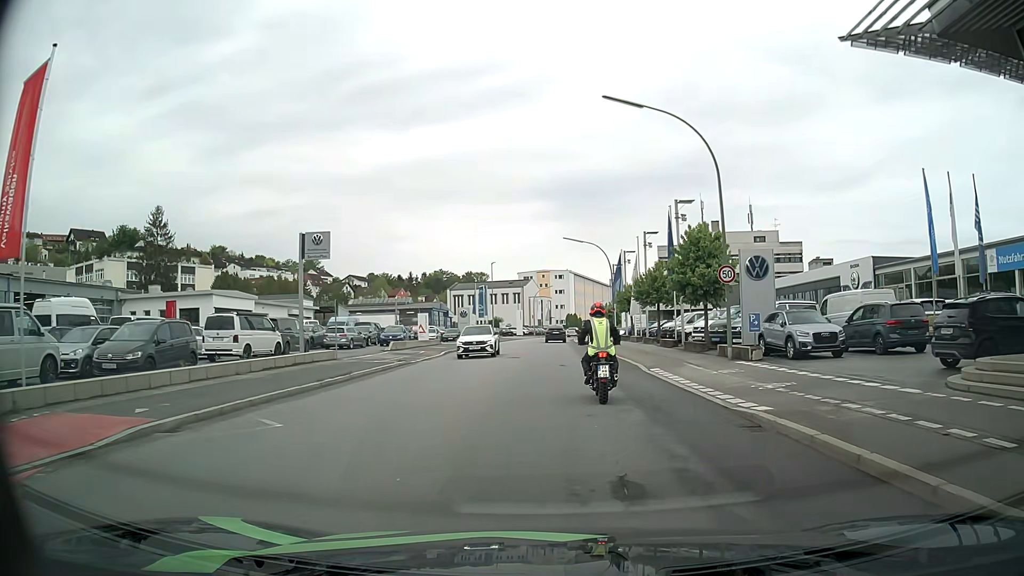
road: tertiary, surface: asphalt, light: Day
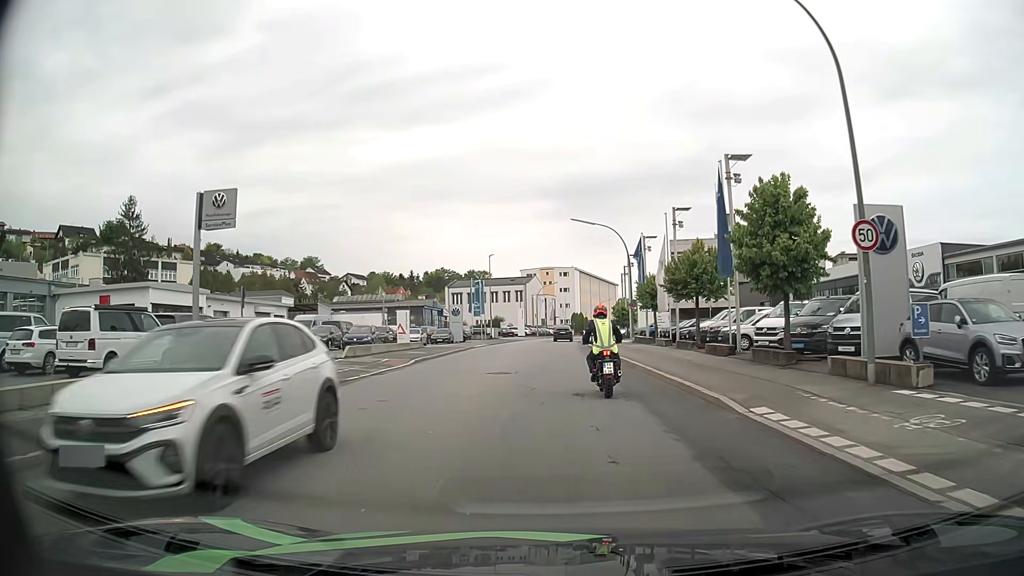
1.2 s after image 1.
(-0.1, +10.0) m; 0°
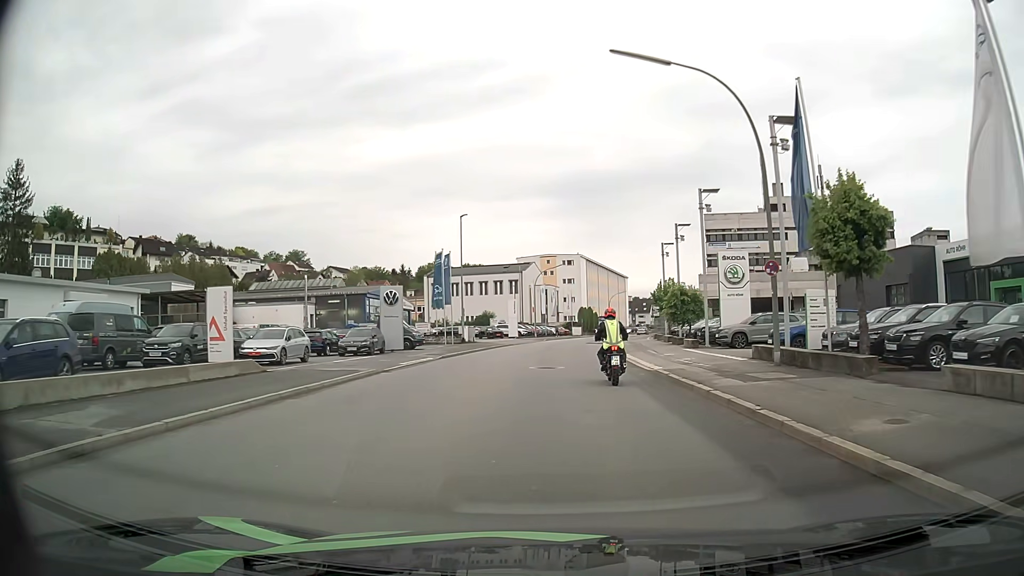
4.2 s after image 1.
(-0.2, +29.5) m; -1°
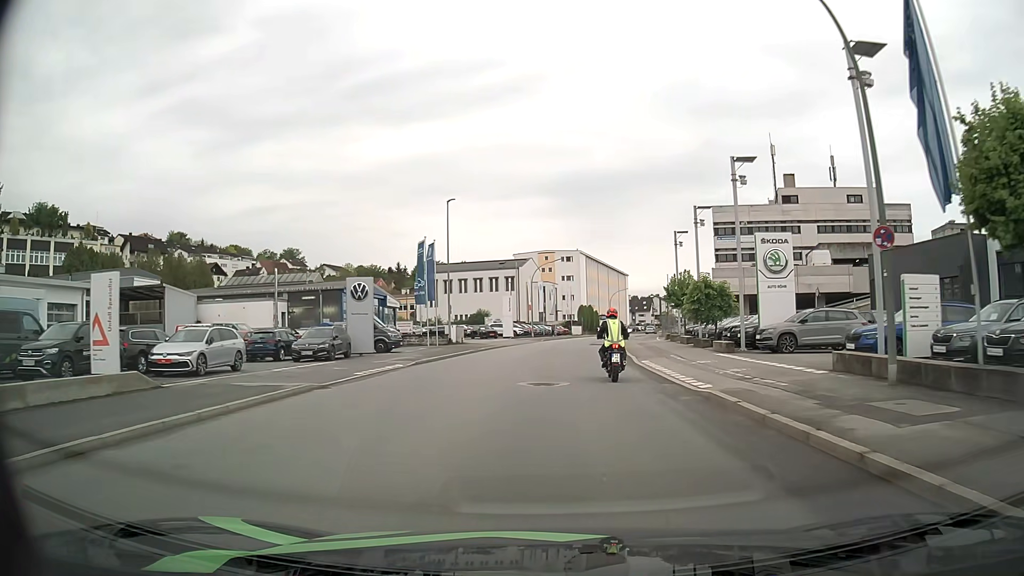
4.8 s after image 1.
(0.0, +6.5) m; 0°
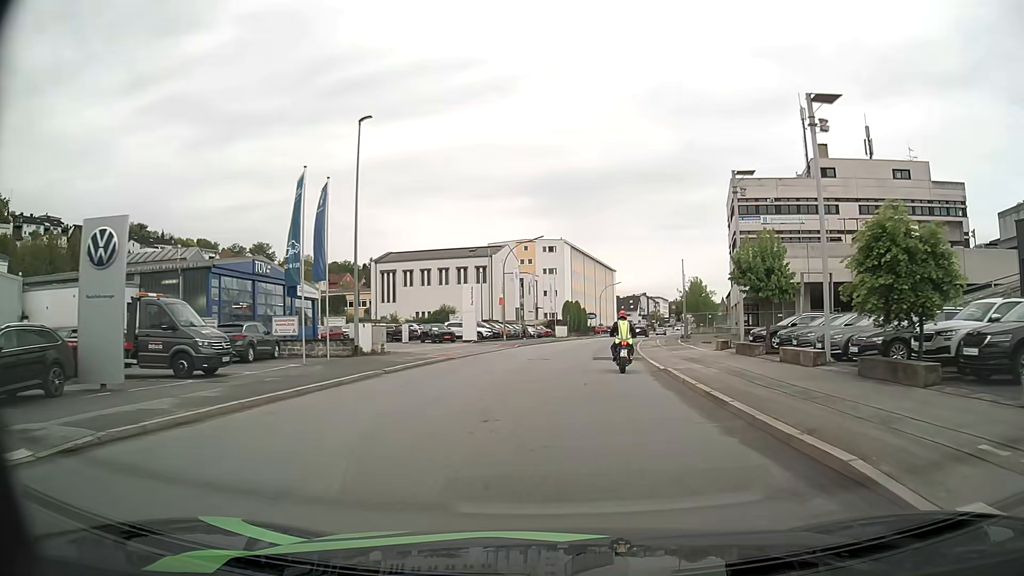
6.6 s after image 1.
(+0.3, +19.9) m; +2°
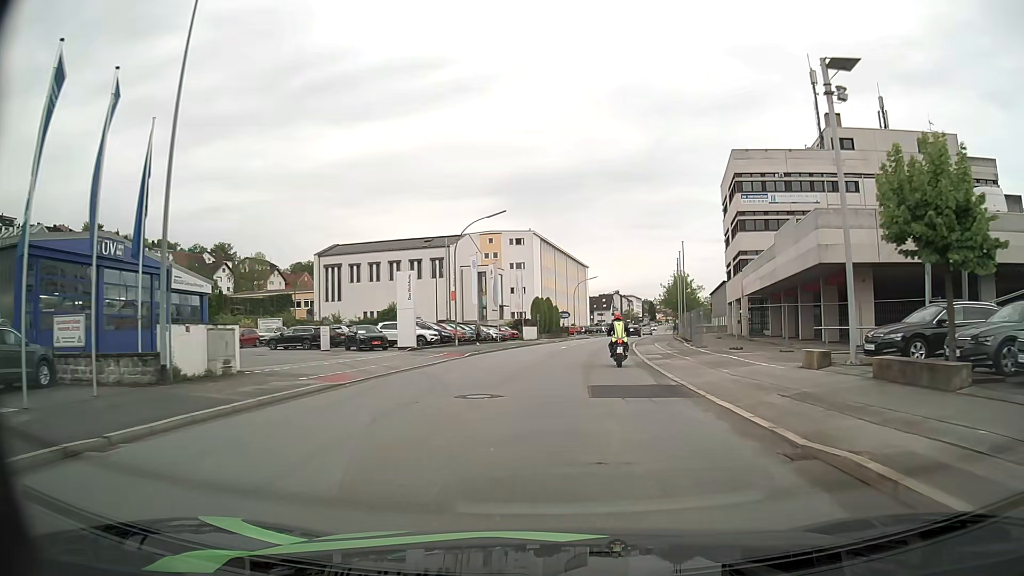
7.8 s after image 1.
(+0.2, +13.5) m; +2°
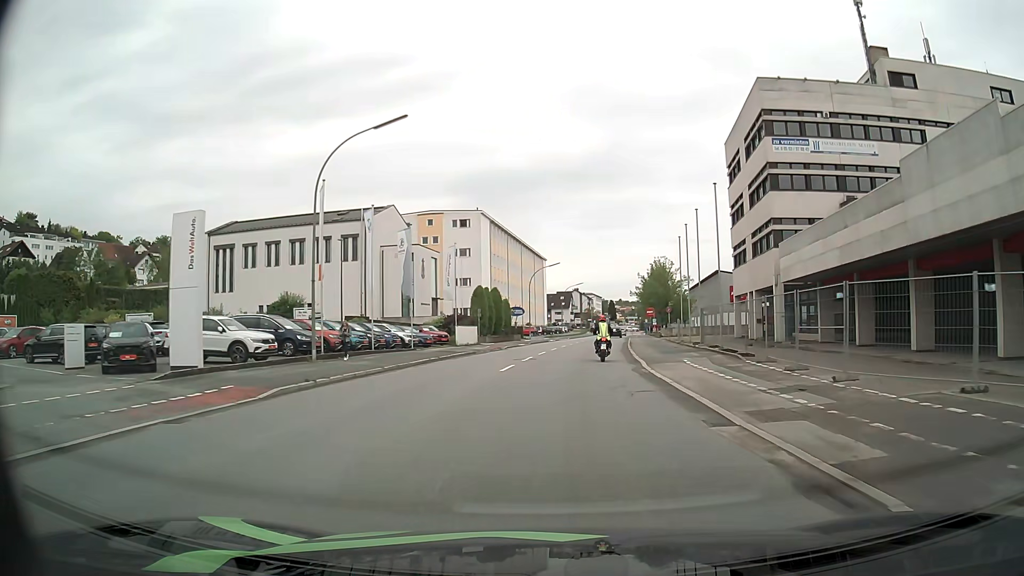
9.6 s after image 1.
(+0.8, +21.4) m; +4°
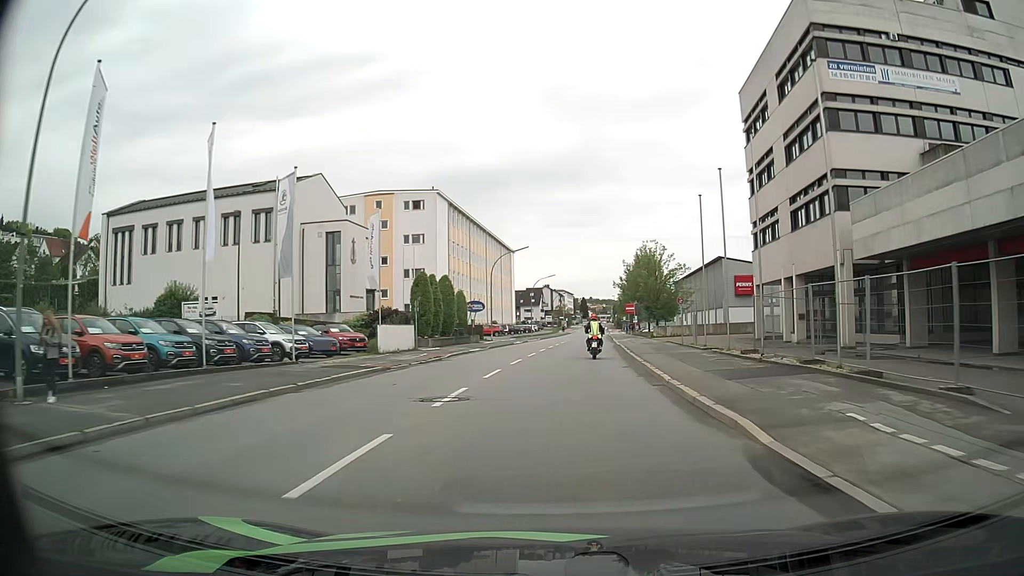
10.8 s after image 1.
(+0.4, +14.8) m; +3°
(0, +10) (0, +20) (+1, +30) (+1, +40) (+2, +50) (+3, +60) (+4, +70) (+5, +80) (+5, +90) (+6, +100) m
